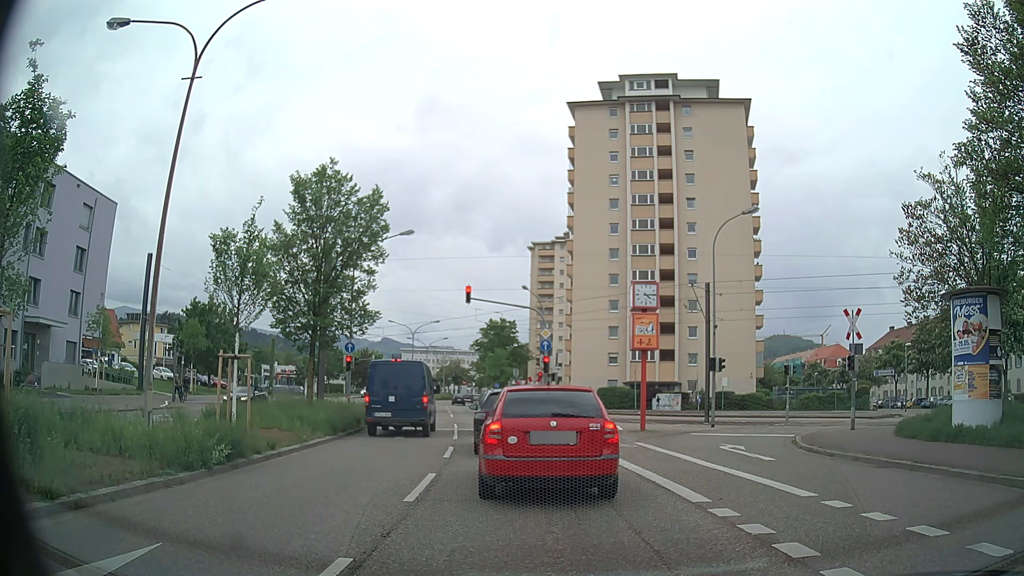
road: secondary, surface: asphalt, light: Day
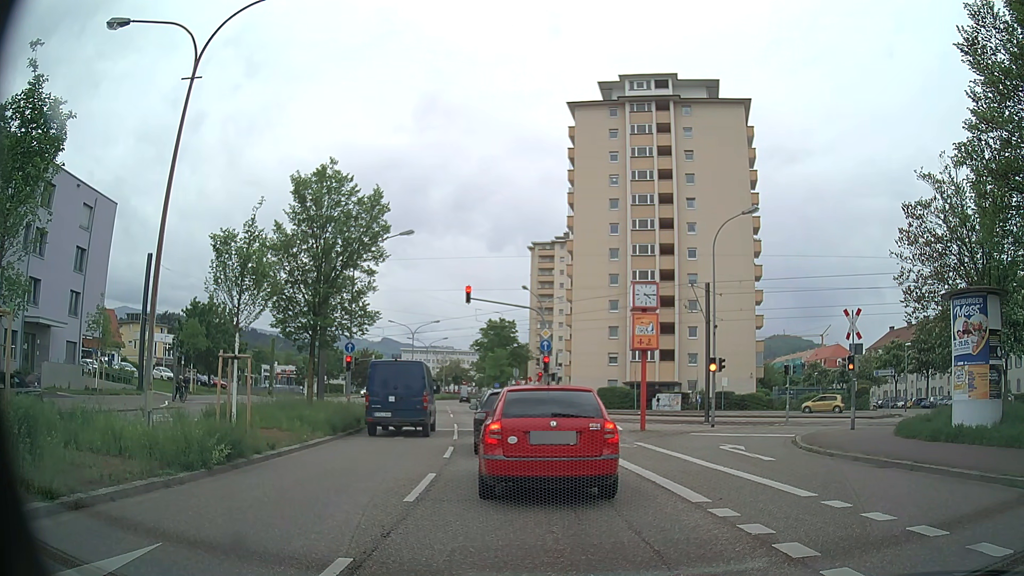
(0.0, 0.0) m; 0°
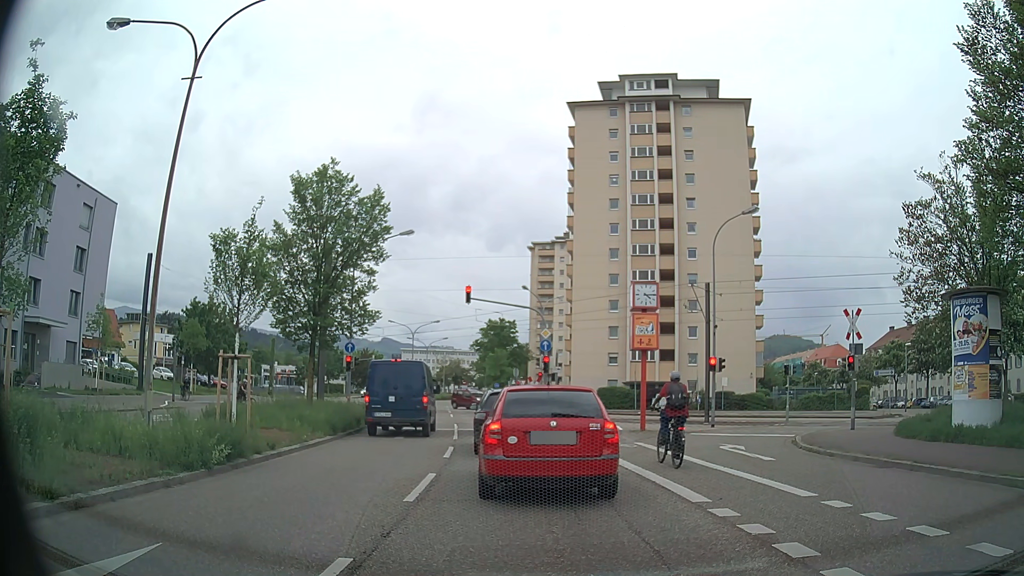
(0.0, 0.0) m; 0°
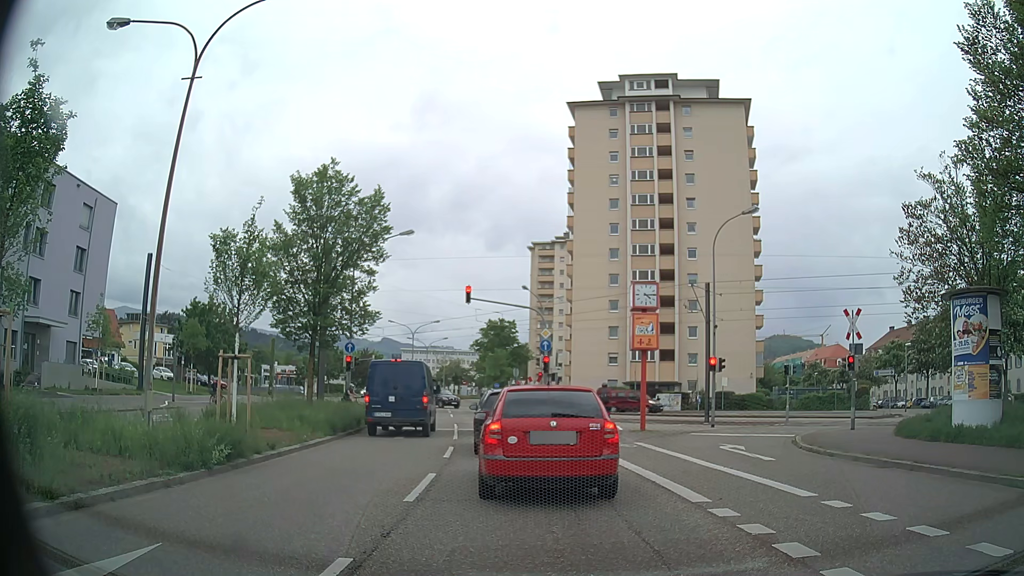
(0.0, 0.0) m; 0°
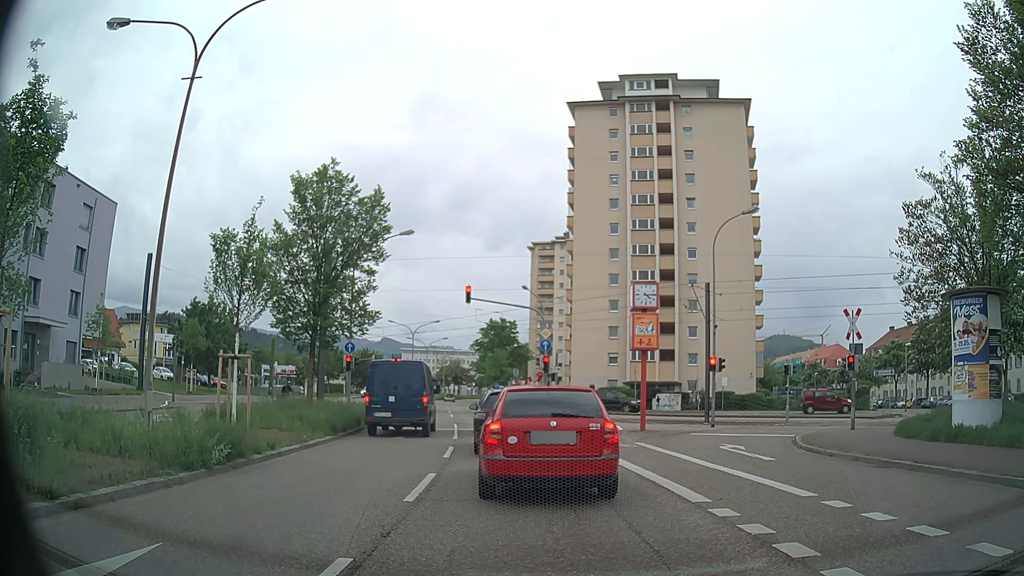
(0.0, 0.0) m; 0°
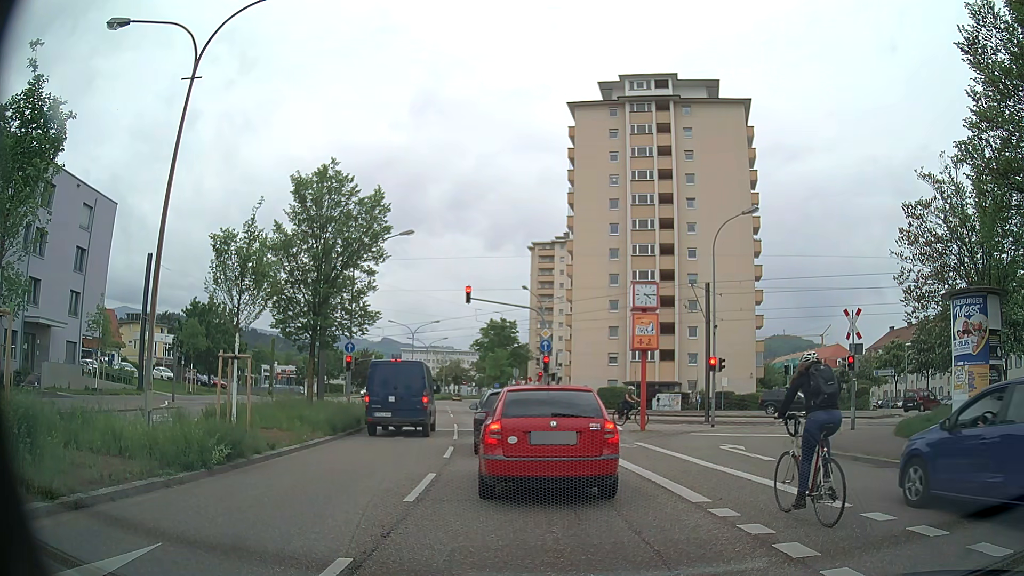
(0.0, 0.0) m; 0°
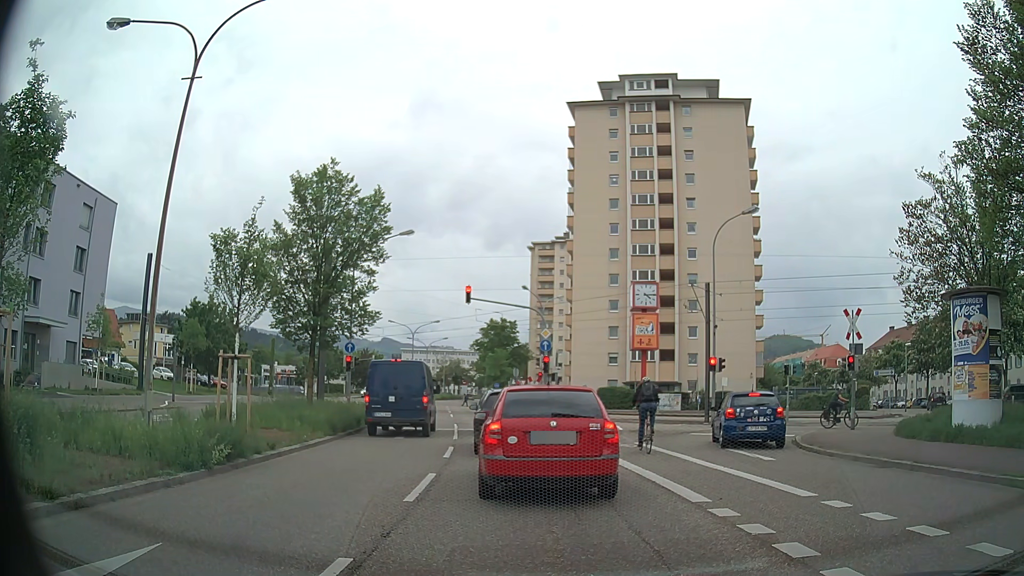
(0.0, 0.0) m; 0°
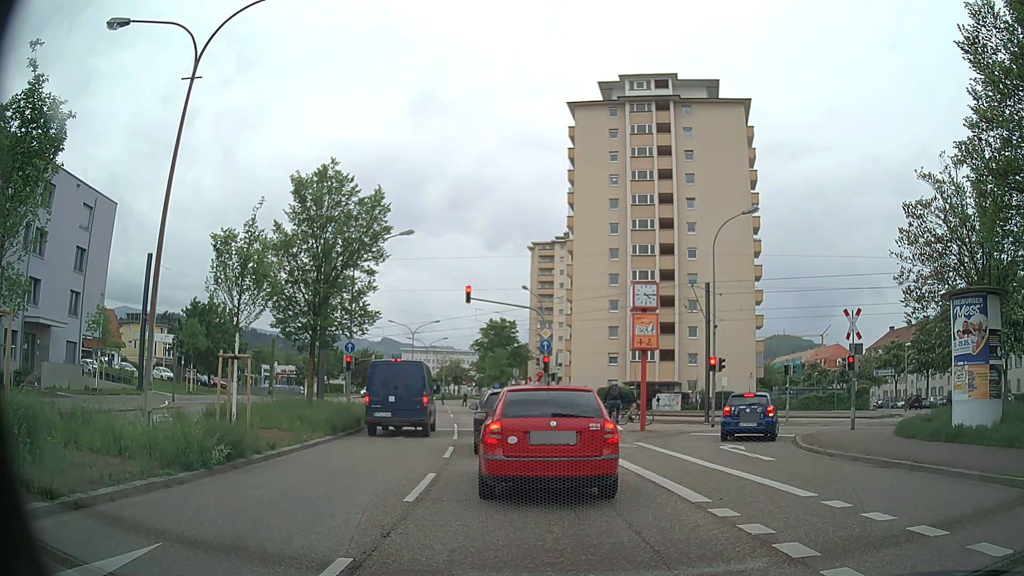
(0.0, 0.0) m; 0°
(0, +10) (-1, +20) (-2, +30) (-3, +40) (-5, +50) (-6, +60) (-8, +69) (-9, +79) (-11, +89) (-12, +99) m
